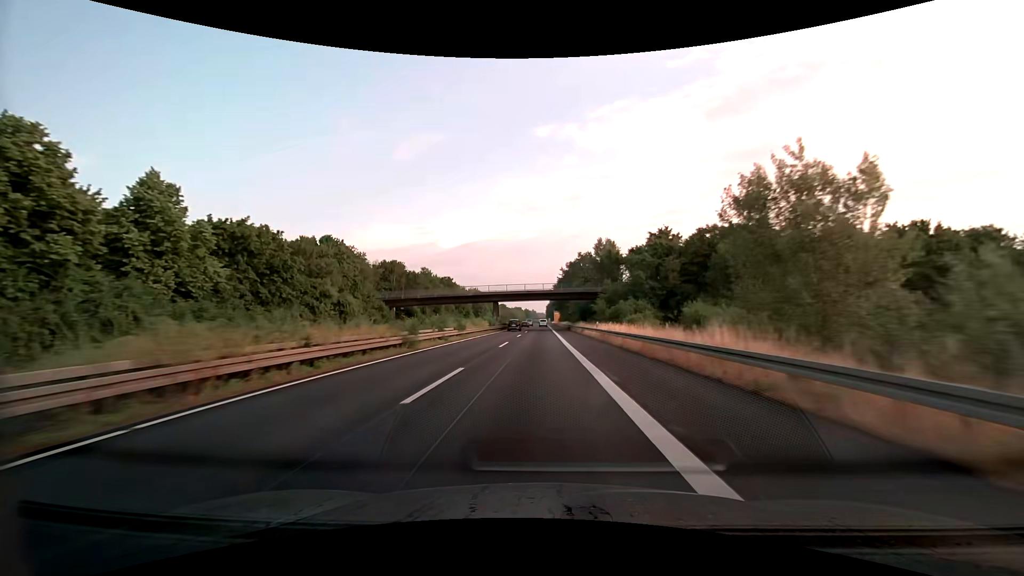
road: trunk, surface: asphalt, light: Day
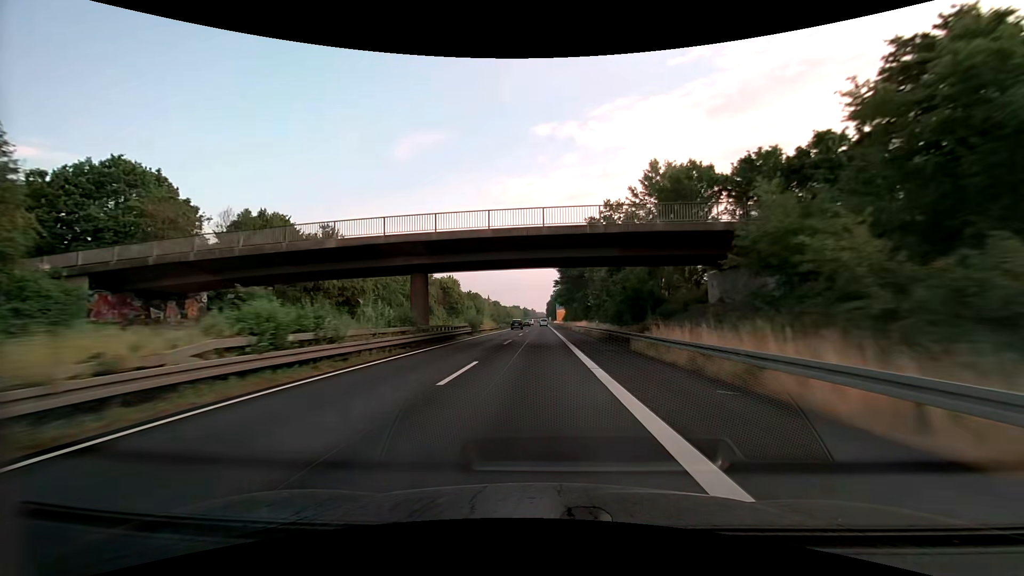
(+0.1, +51.6) m; 0°
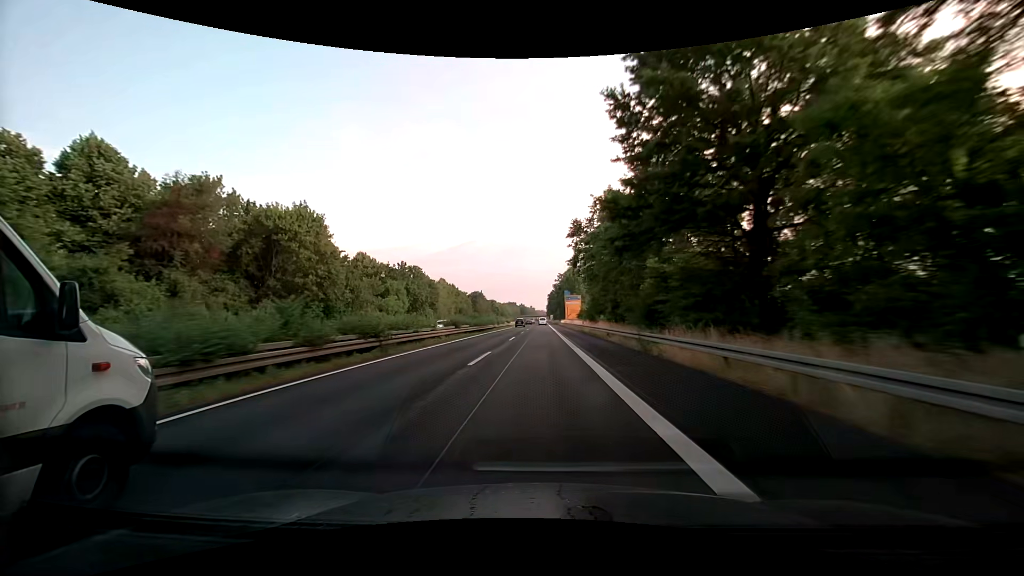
(+0.1, +85.8) m; 0°
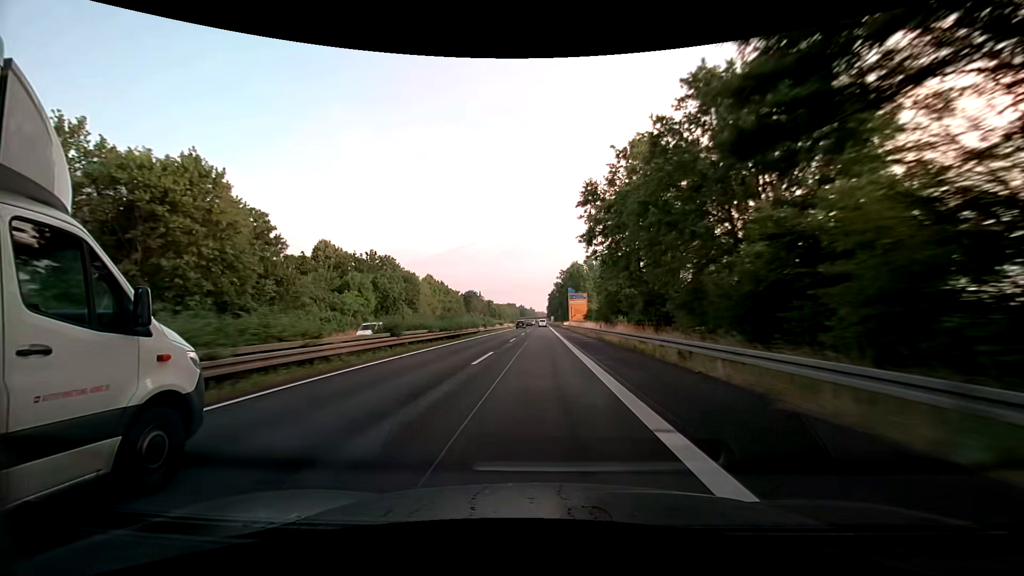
(0.0, +17.1) m; 0°
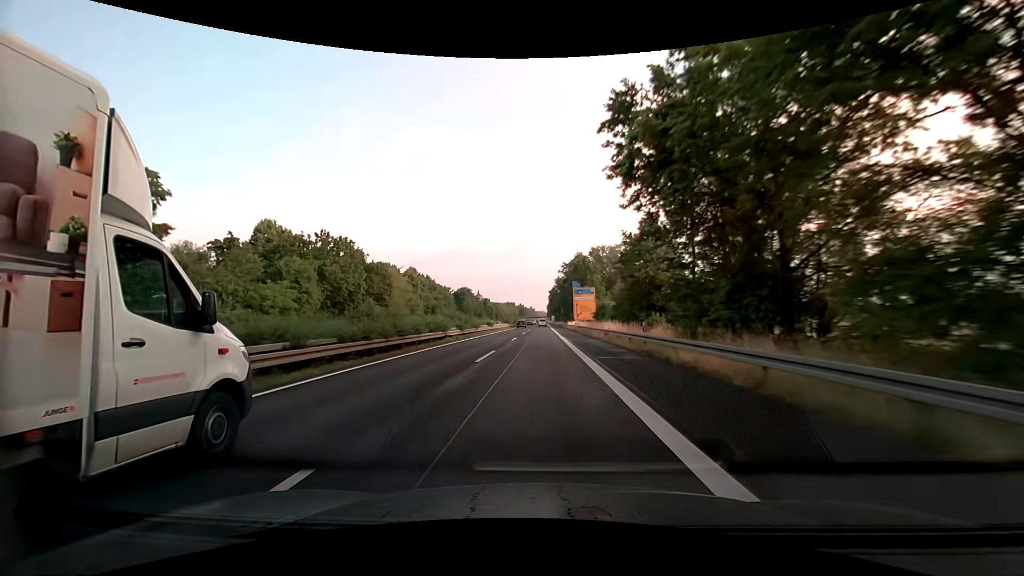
(0.0, +17.1) m; 0°
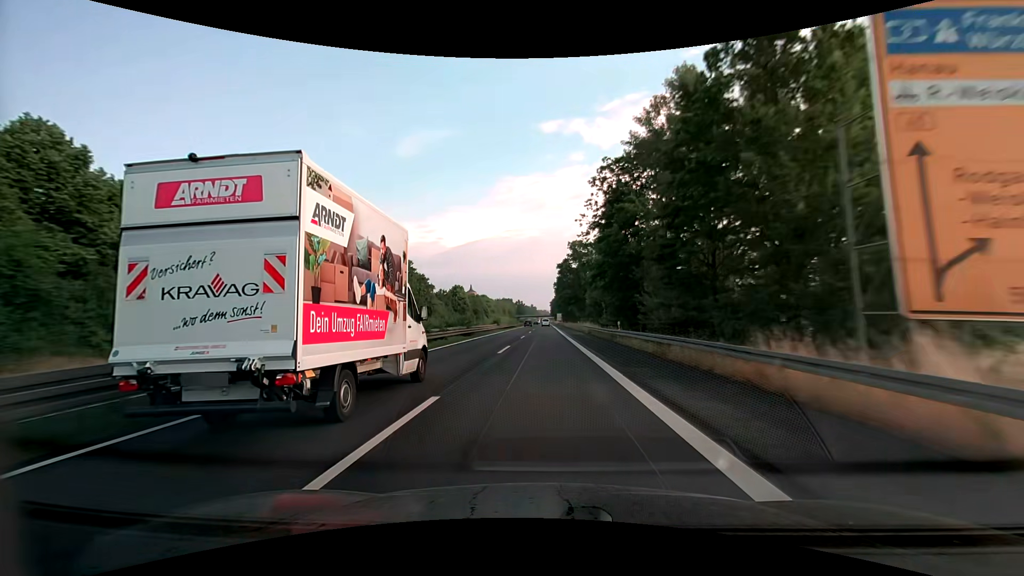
(0.0, +85.6) m; 0°
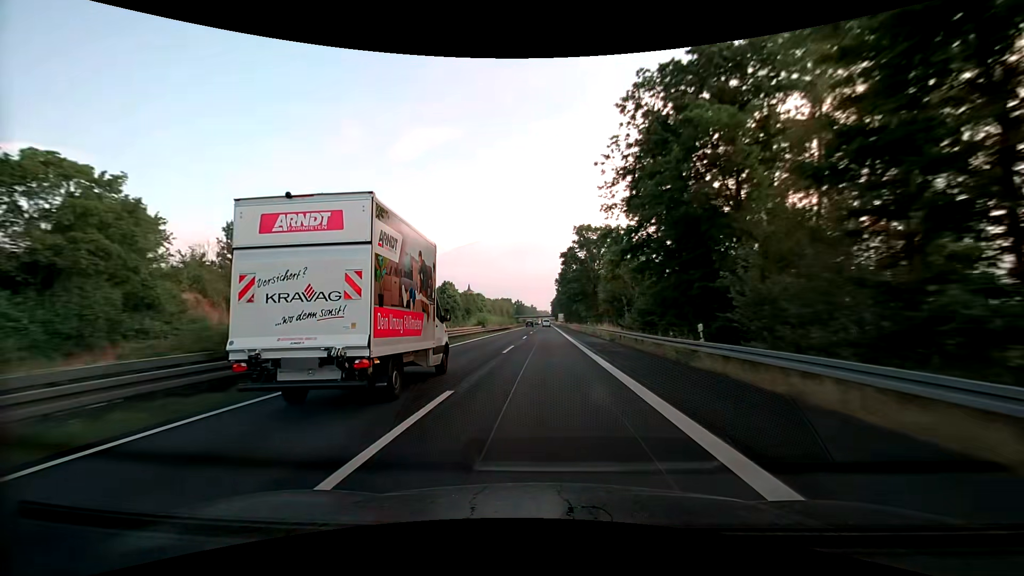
(0.0, +17.1) m; 0°
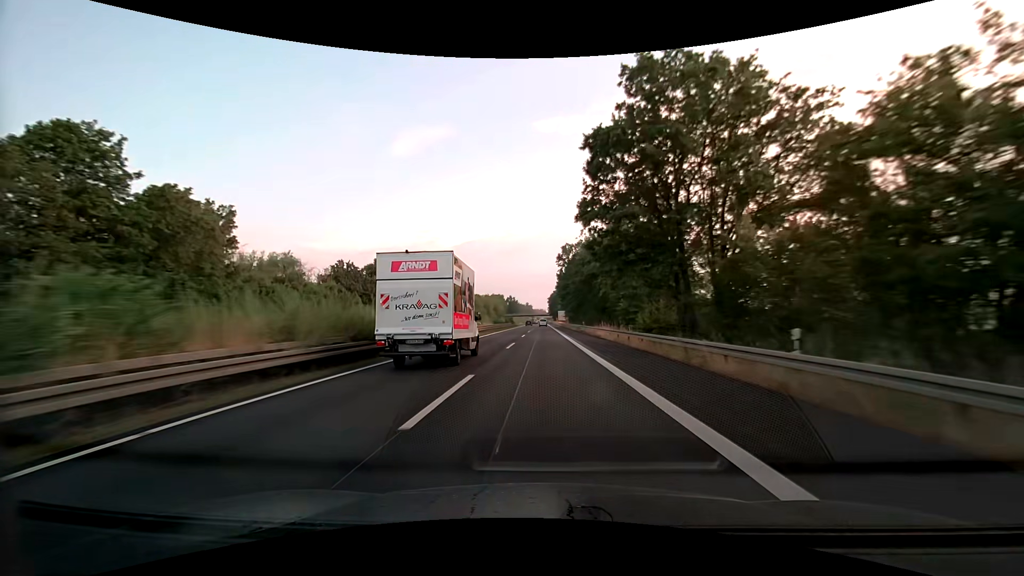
(+0.3, +51.3) m; +1°
(0, +10) (0, +20) (0, +30) (0, +40) (0, +50) (0, +60) (0, +70) (0, +80) (0, +90) (0, +100) m
